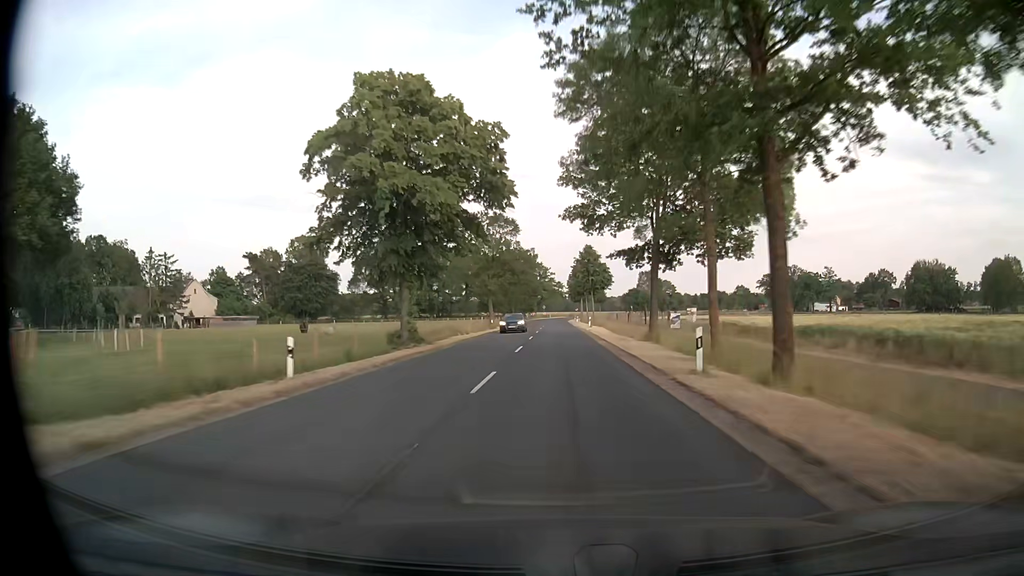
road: secondary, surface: asphalt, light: Day
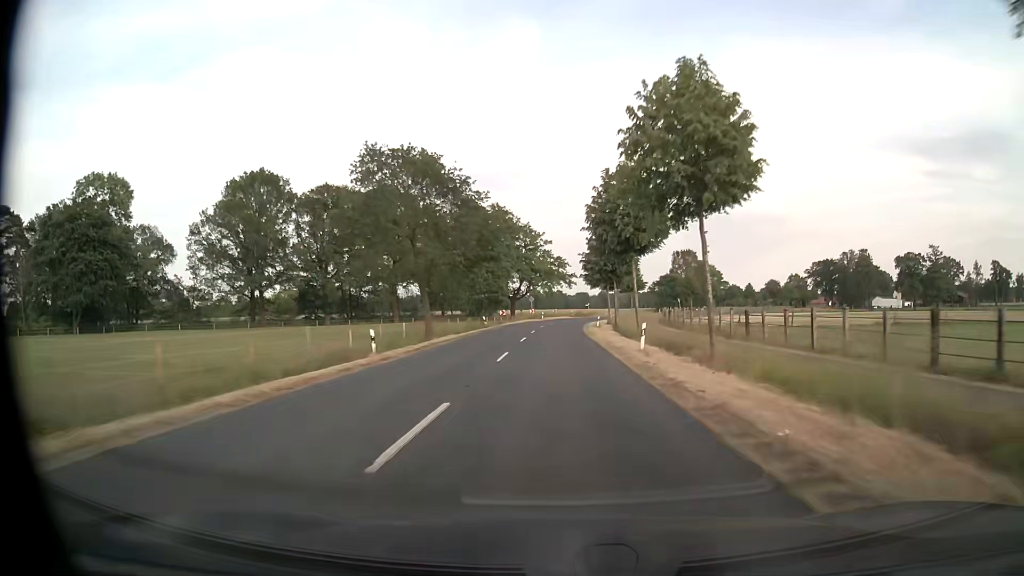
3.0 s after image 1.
(+0.3, +77.2) m; 0°
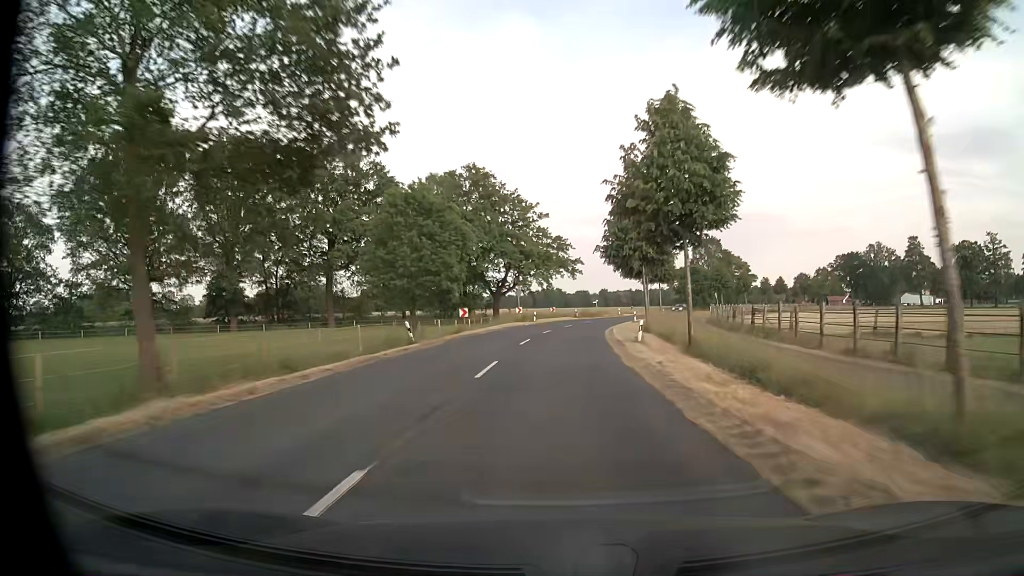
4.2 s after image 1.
(0.0, +28.3) m; 0°
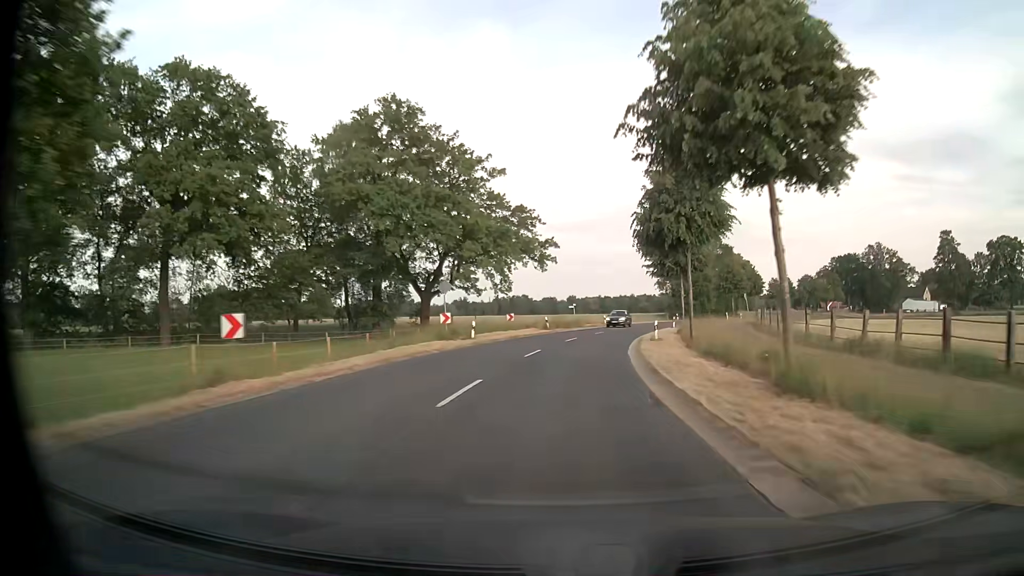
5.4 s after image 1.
(+0.4, +27.4) m; +2°
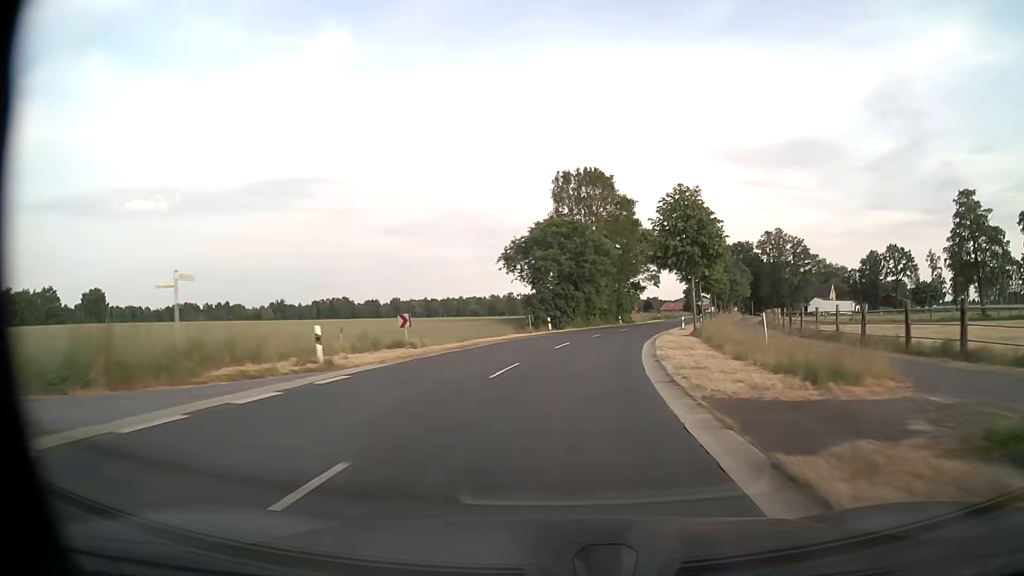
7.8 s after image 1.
(+6.6, +55.1) m; +14°
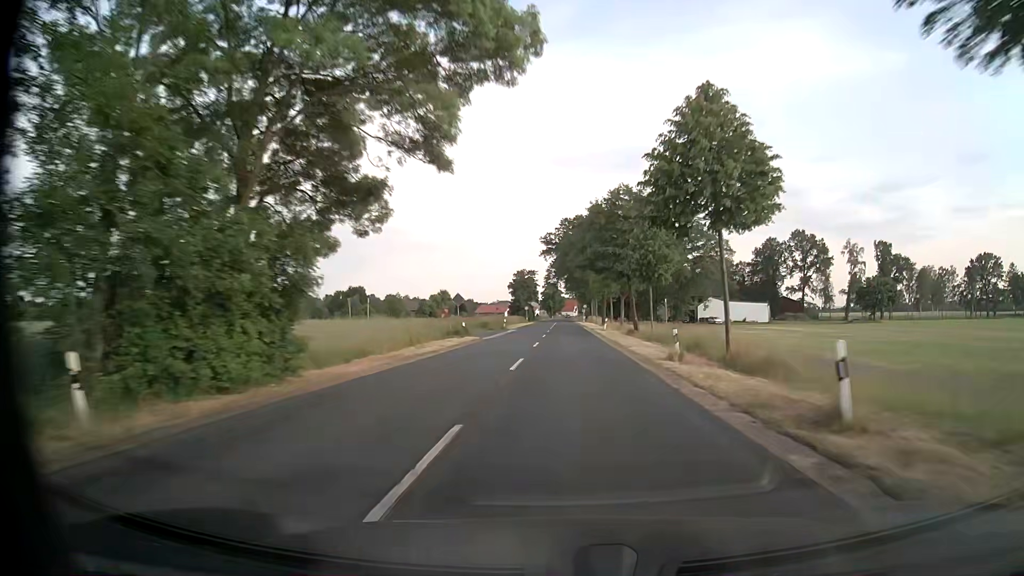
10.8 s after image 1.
(+11.1, +68.6) m; +16°
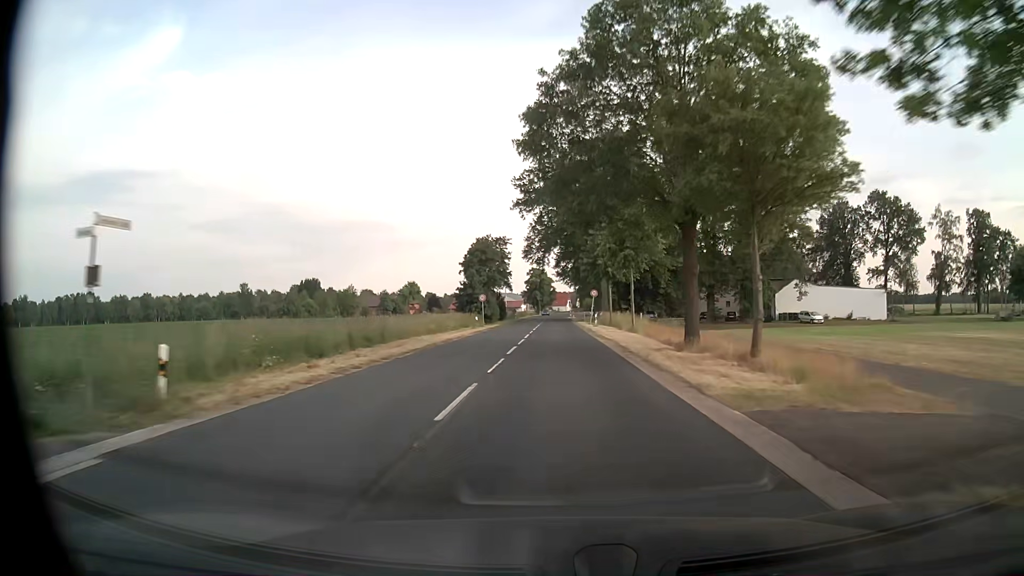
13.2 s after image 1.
(+0.8, +55.8) m; 0°
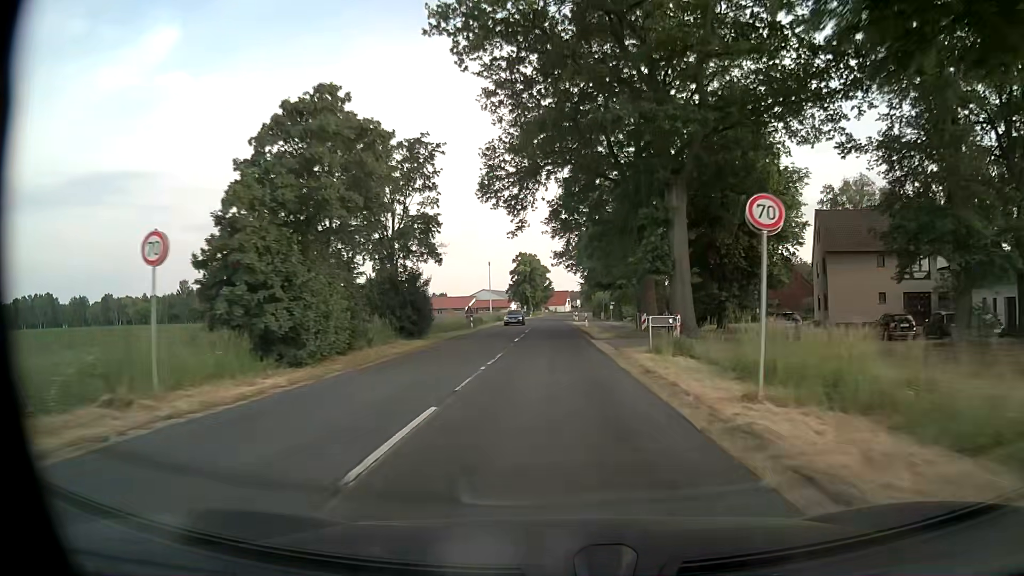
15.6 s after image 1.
(+0.5, +50.4) m; +1°
(0, +10) (0, +20) (0, +30) (0, +40) (0, +50) (-1, +60) (-1, +70) (-1, +80) (-1, +90) (-1, +100) m
